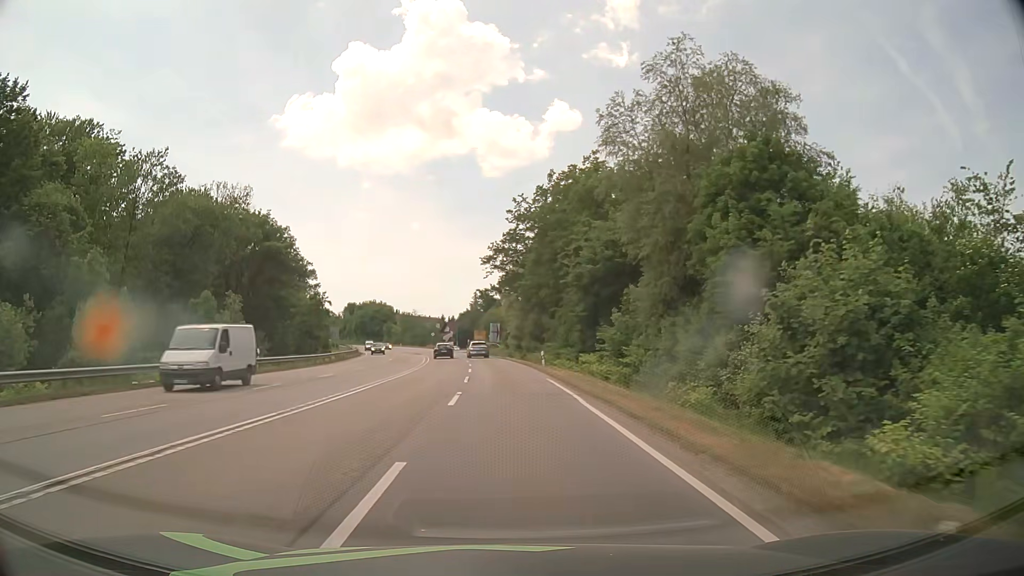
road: secondary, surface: asphalt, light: Day
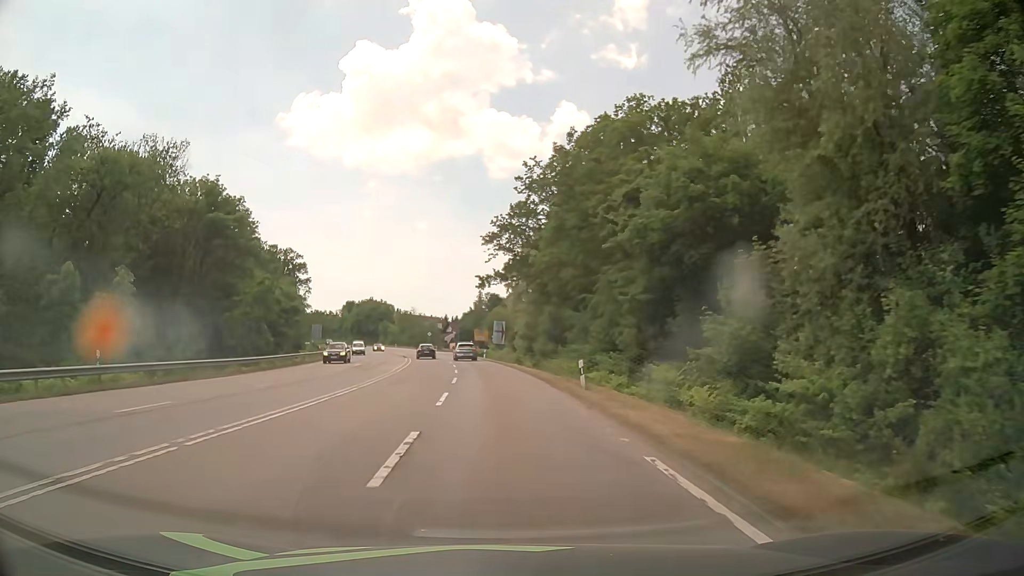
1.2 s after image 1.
(-0.1, +17.3) m; -1°
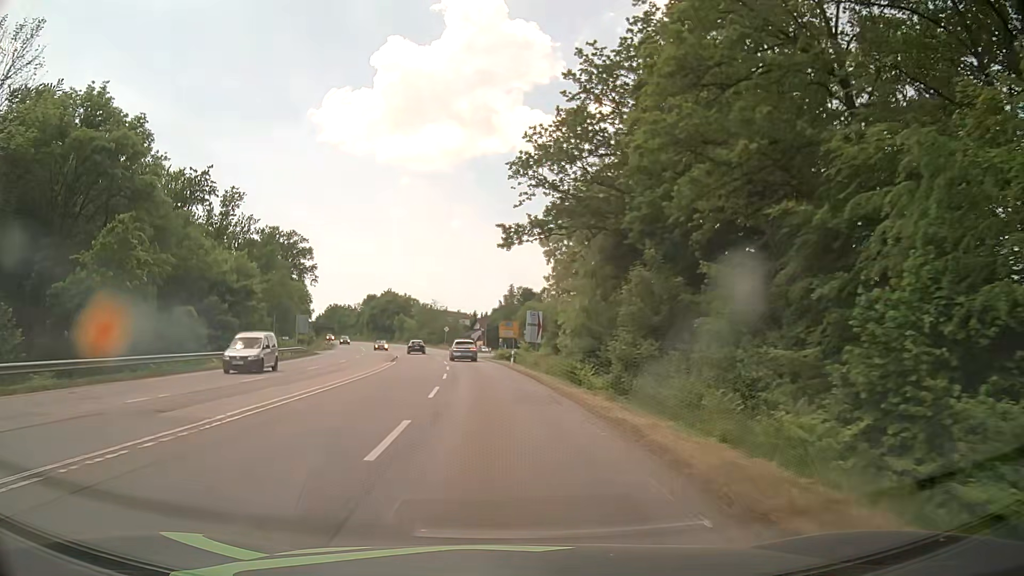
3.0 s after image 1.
(-0.4, +25.7) m; -2°
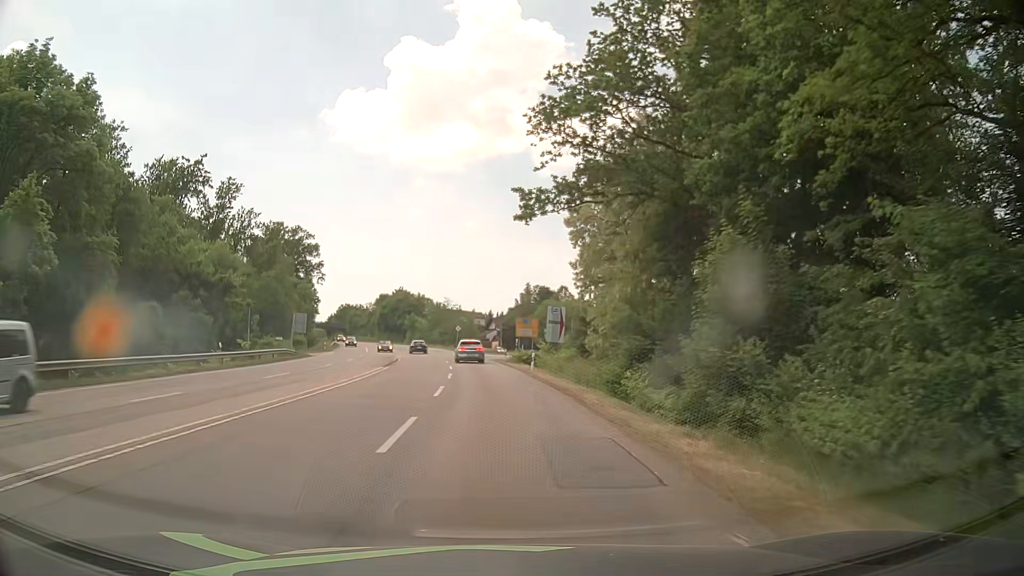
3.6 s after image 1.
(-0.2, +8.5) m; -2°
(0, +10) (-1, +20) (-1, +30) (-2, +40) (-3, +50) (-4, +60) (-6, +70) (-7, +80) (-9, +89) (-11, +99) m
